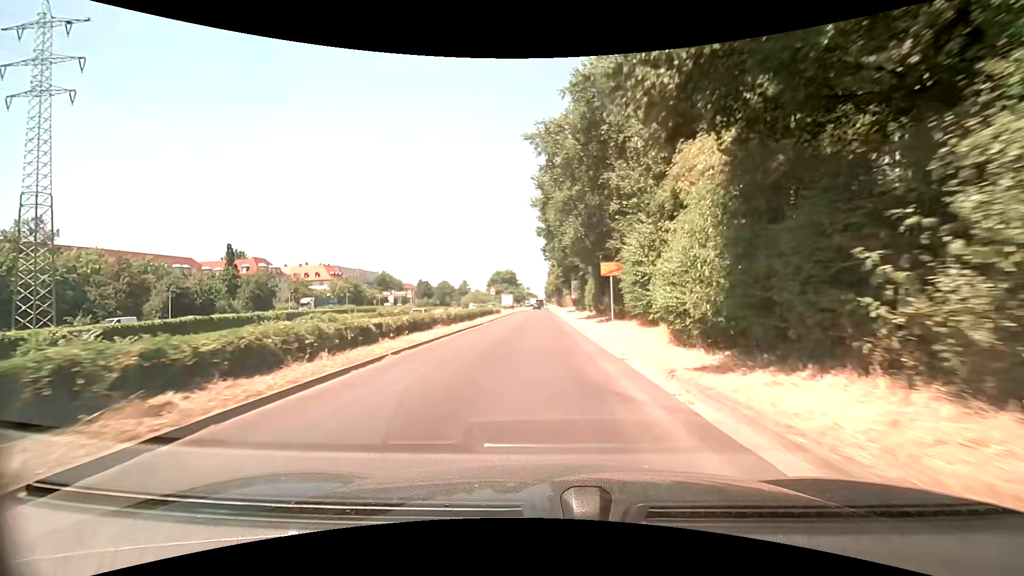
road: trunk_link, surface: asphalt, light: Day
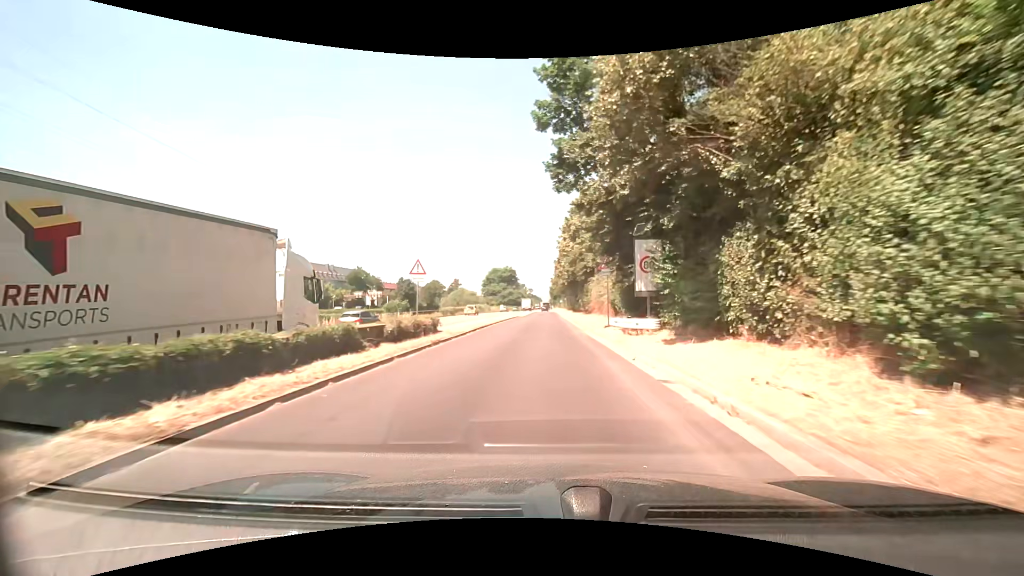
(-0.5, +37.7) m; -1°
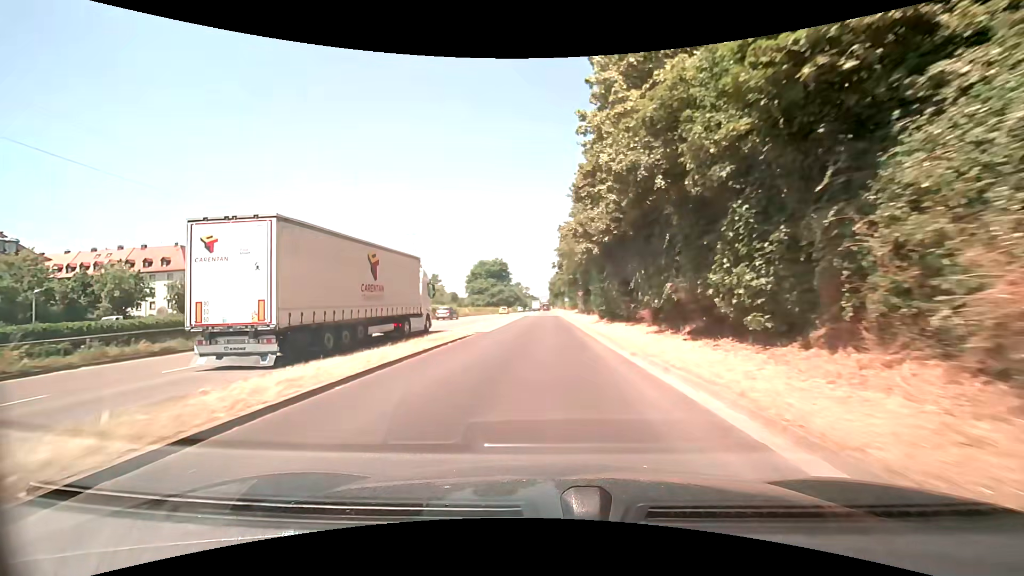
(+0.1, +40.9) m; 0°
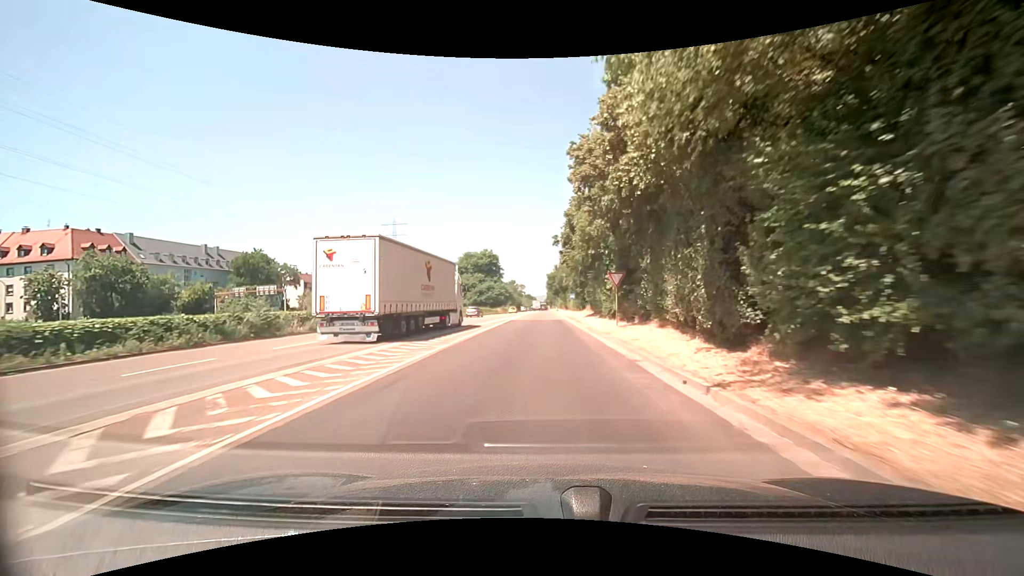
(0.0, +26.6) m; 0°
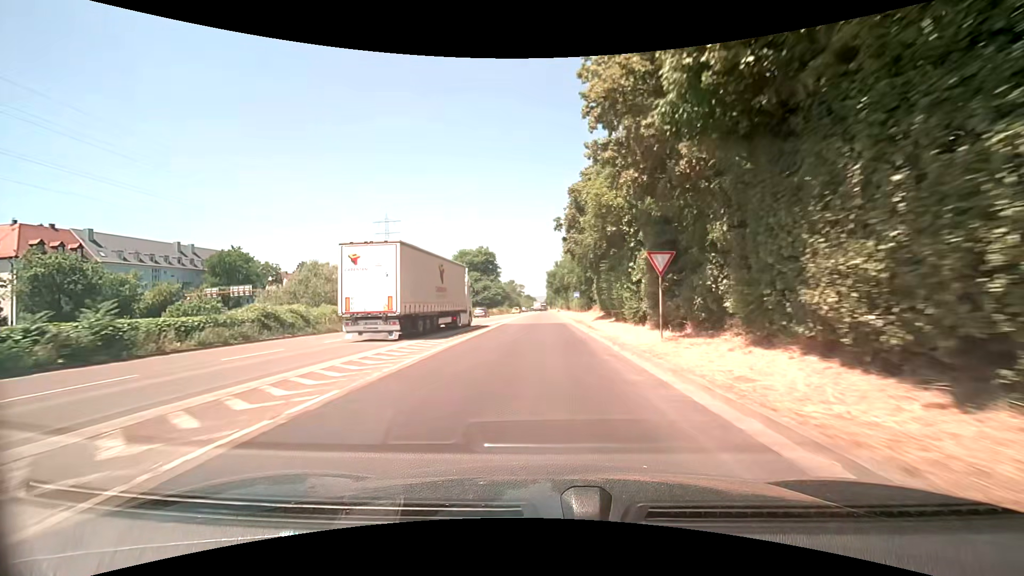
(0.0, +9.1) m; 0°
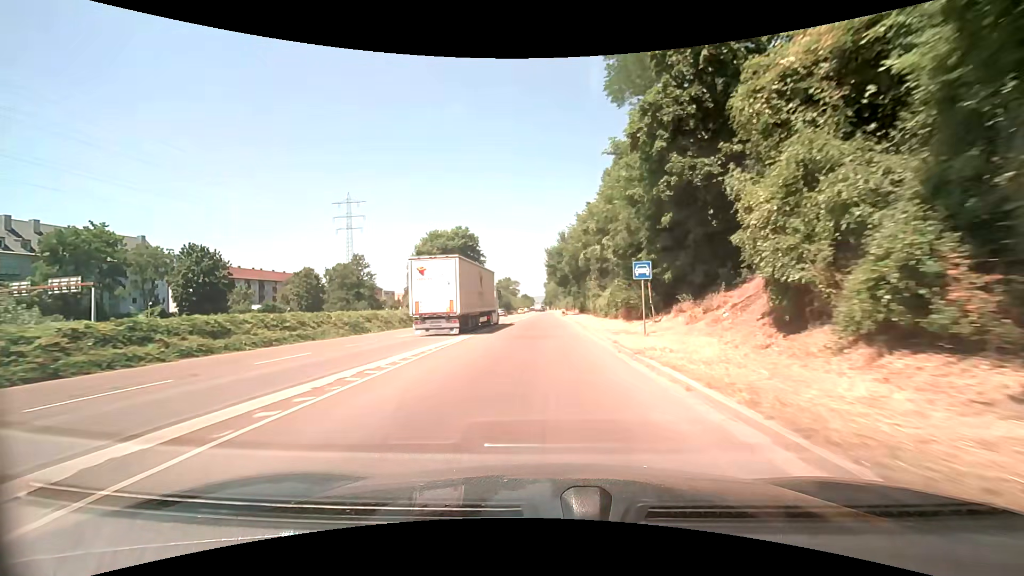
(+0.1, +37.4) m; 0°
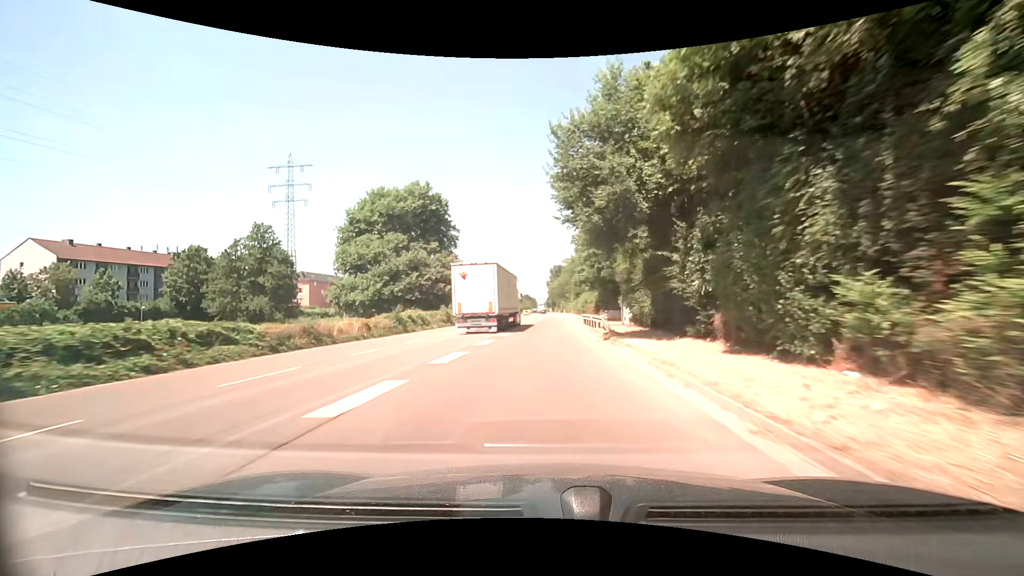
(+0.1, +39.8) m; 0°
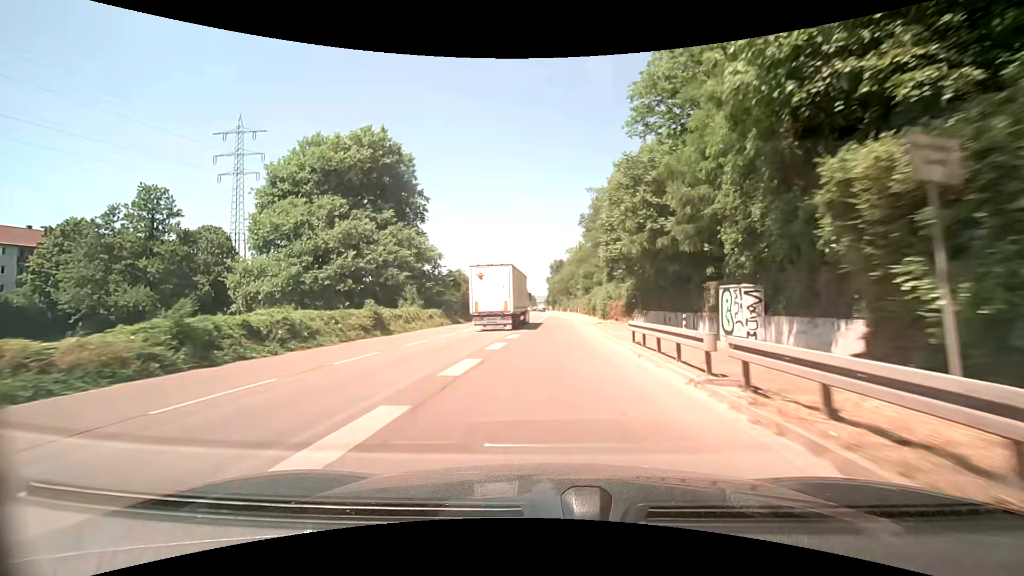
(-0.1, +20.9) m; 0°
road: trunk
(0, +10) (0, +20) (0, +30) (0, +40) (0, +50) (0, +60) (-1, +70) (-1, +80) (-1, +90) (-1, +100) m
